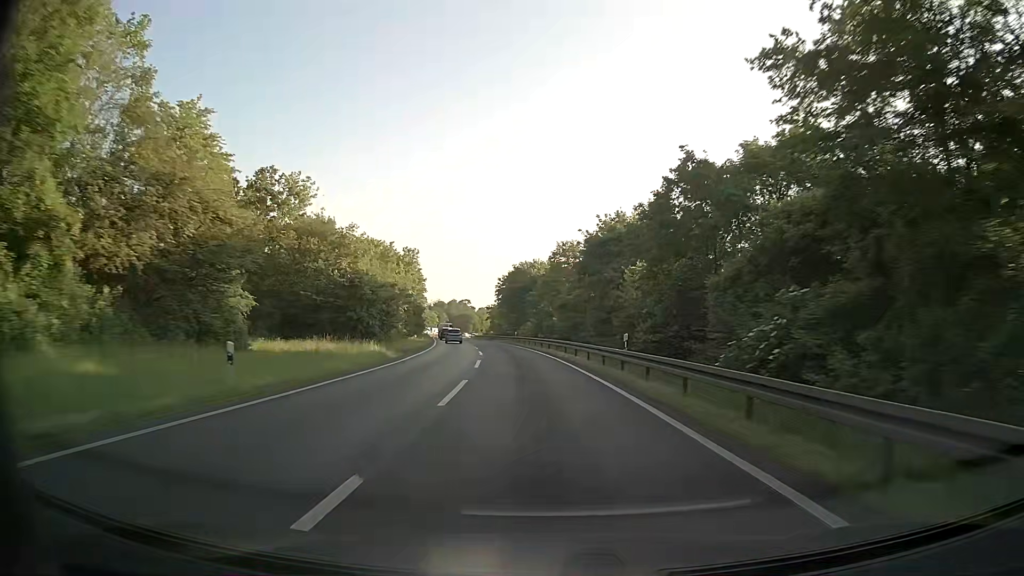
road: motorway_link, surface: asphalt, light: Day
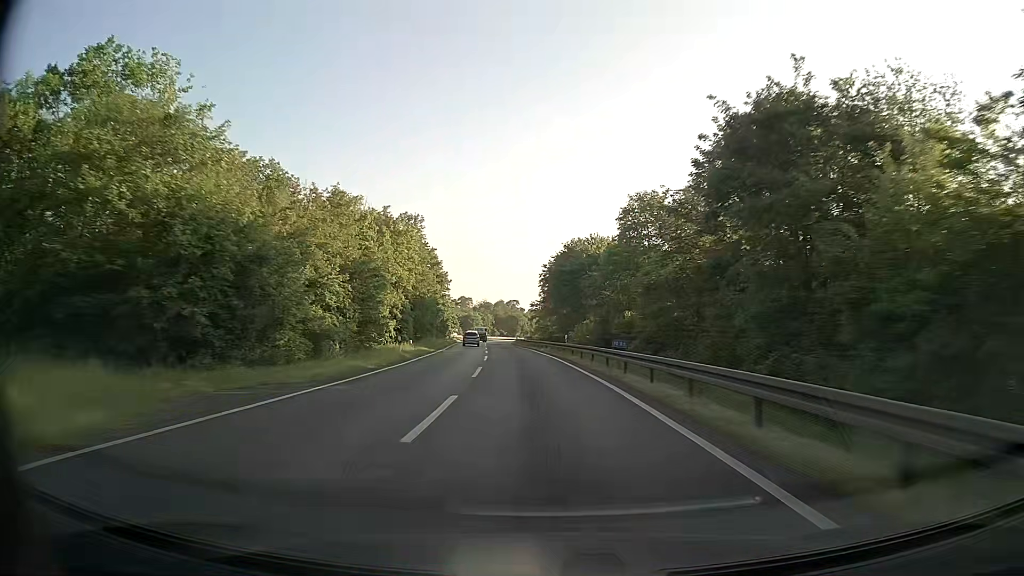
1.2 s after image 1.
(-1.2, +28.3) m; -5°
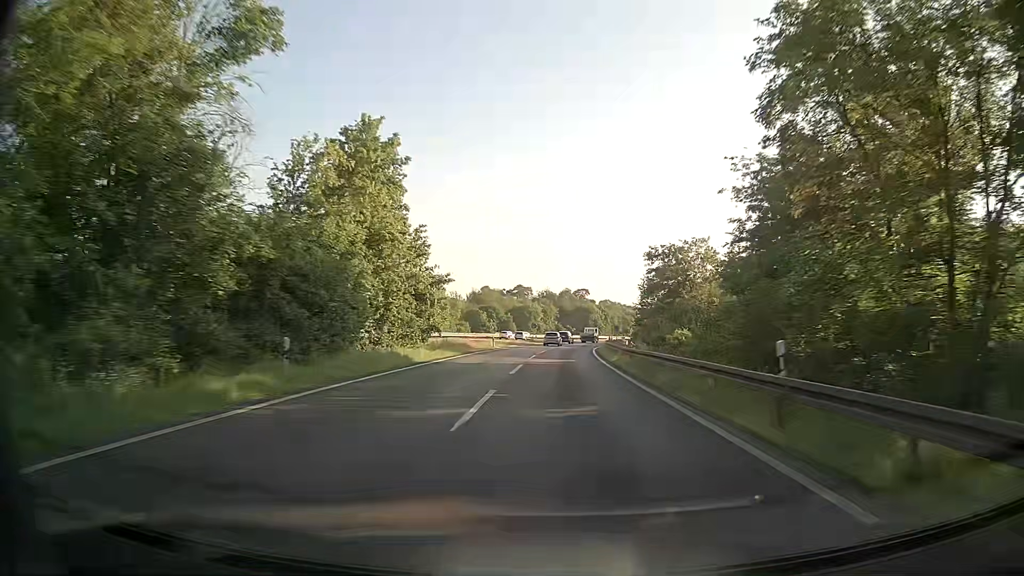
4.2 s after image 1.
(-4.9, +71.5) m; -6°
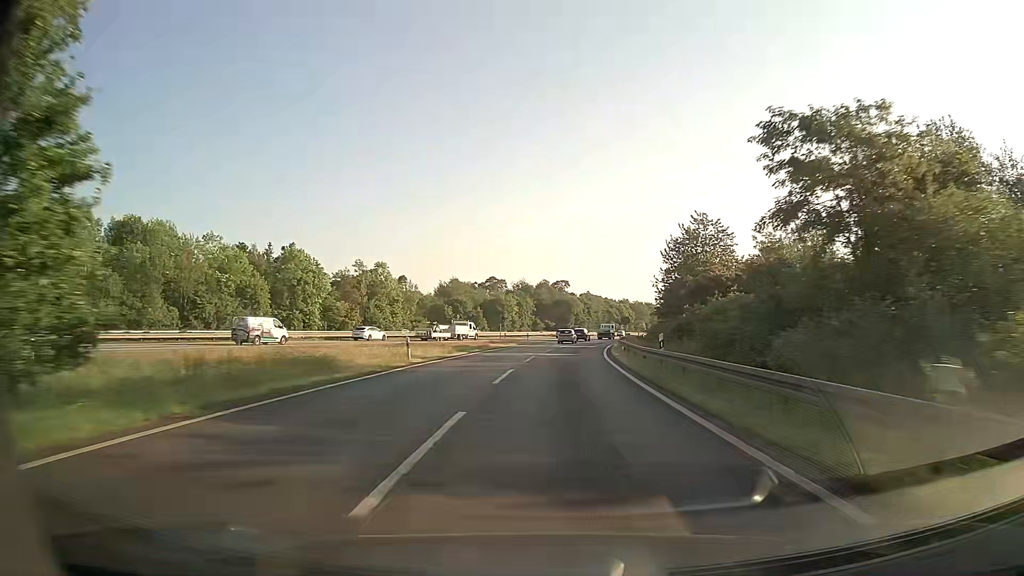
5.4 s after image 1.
(+0.3, +28.8) m; +2°
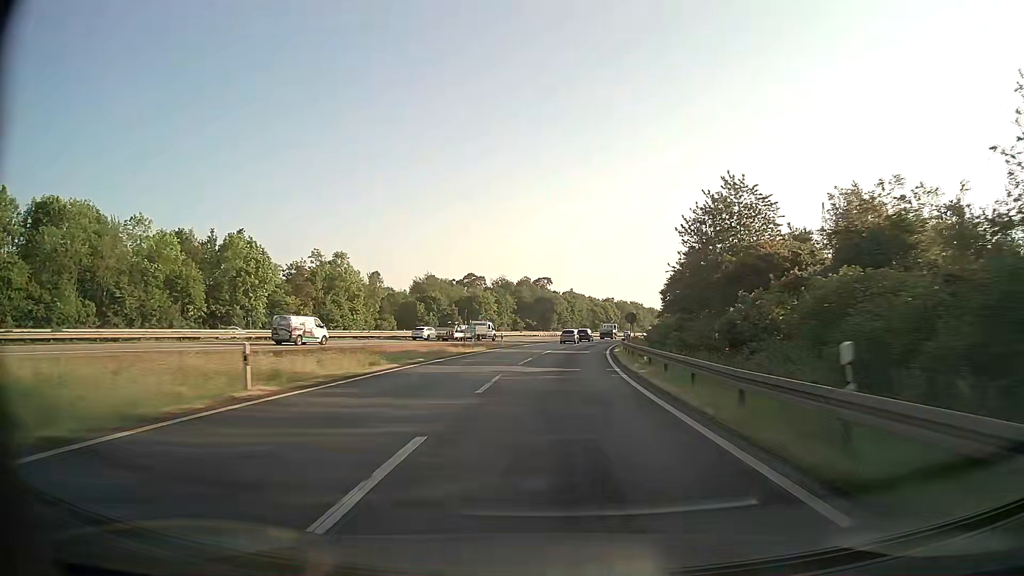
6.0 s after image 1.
(+0.2, +14.4) m; +2°
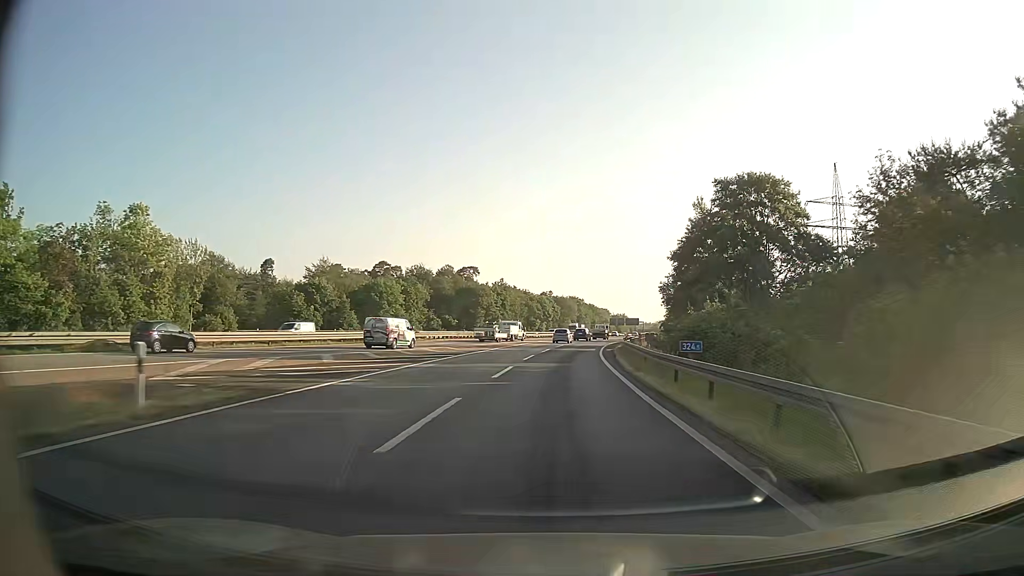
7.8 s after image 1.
(+1.9, +42.9) m; +6°
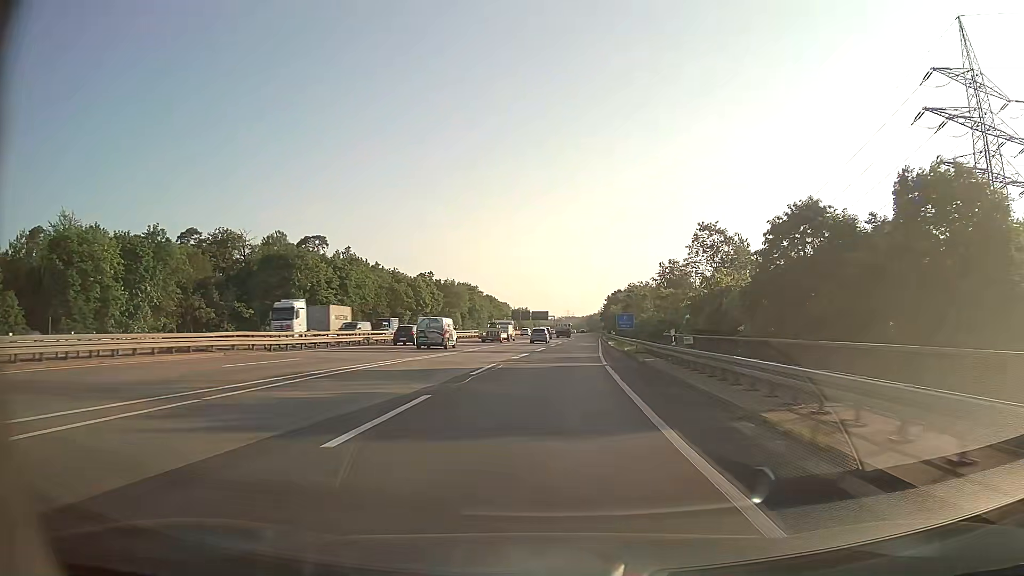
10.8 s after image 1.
(+5.3, +71.3) m; +9°
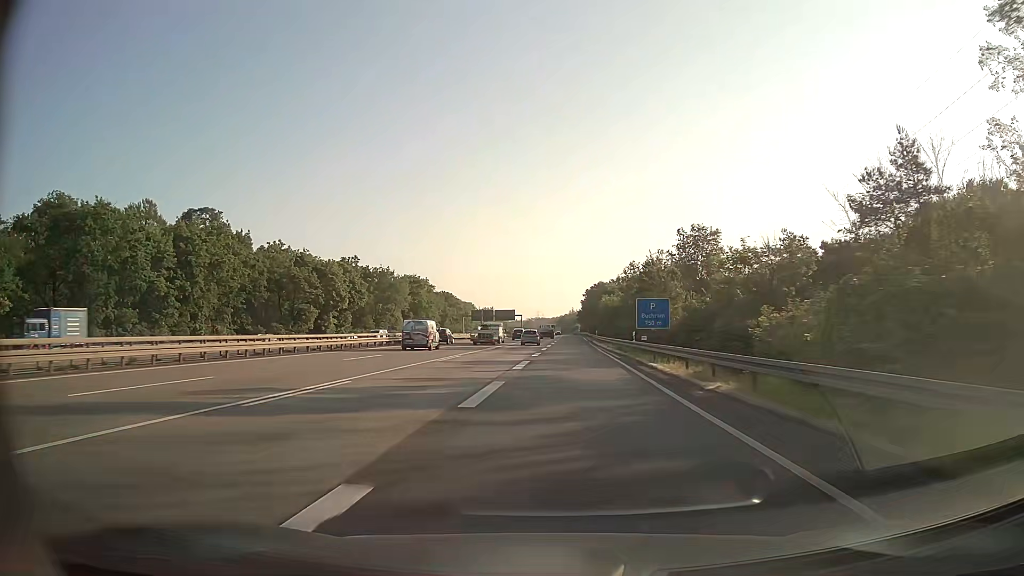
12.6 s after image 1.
(+1.3, +43.6) m; +3°
(0, +10) (0, +20) (0, +30) (0, +40) (0, +50) (0, +60) (0, +70) (0, +80) (0, +90) (0, +100) m
